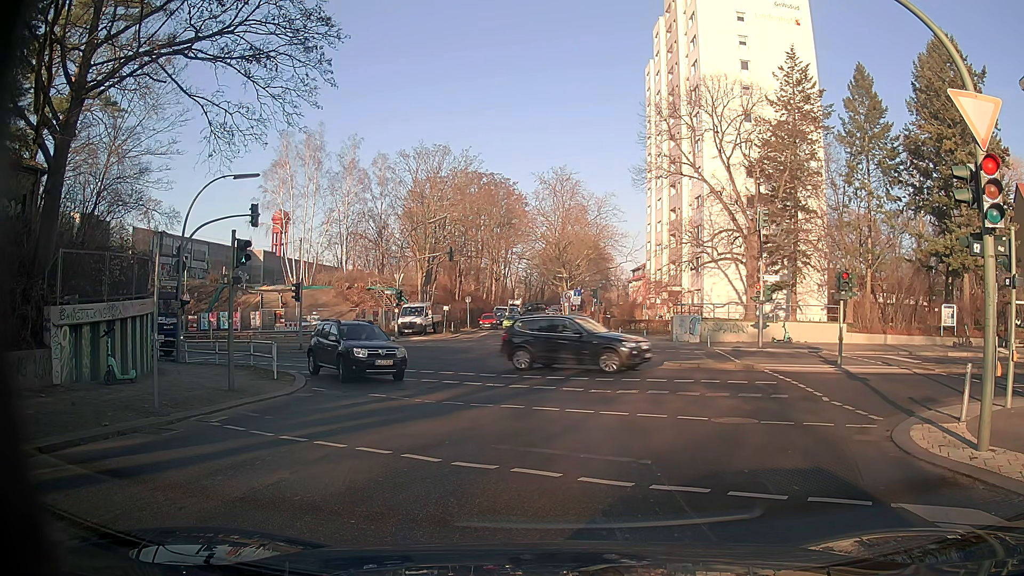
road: tertiary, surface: asphalt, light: Day
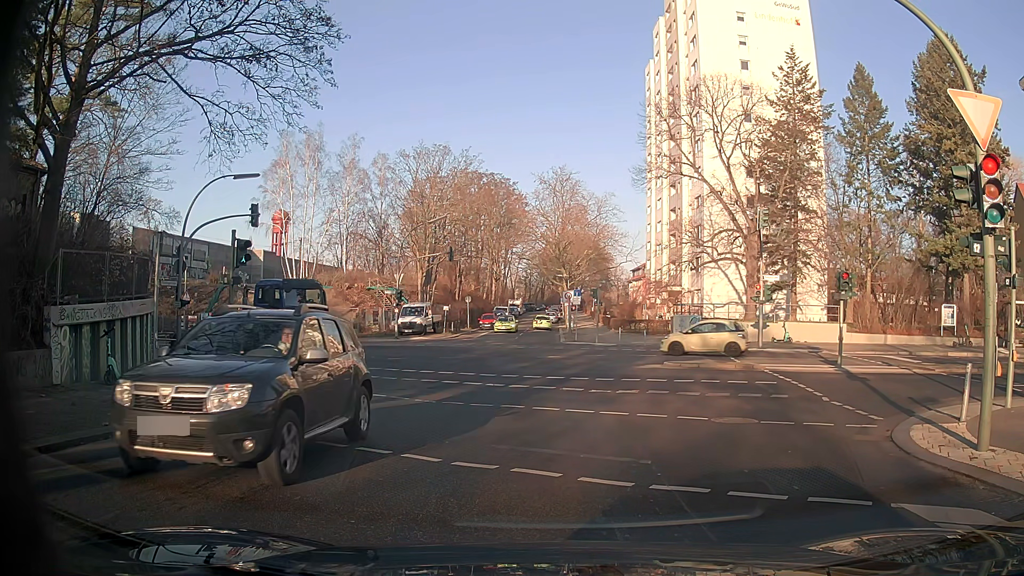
(0.0, 0.0) m; 0°
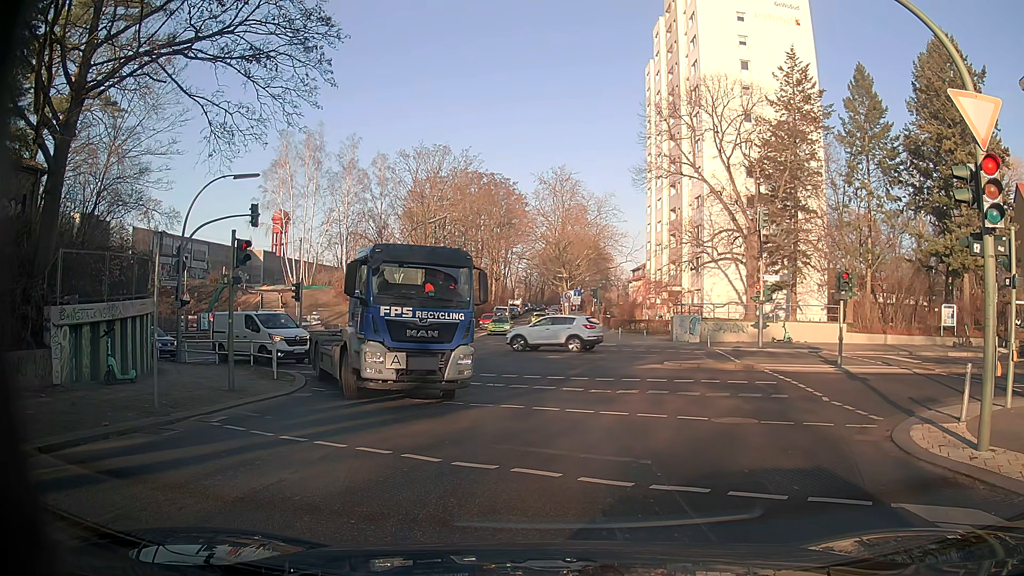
(0.0, 0.0) m; 0°
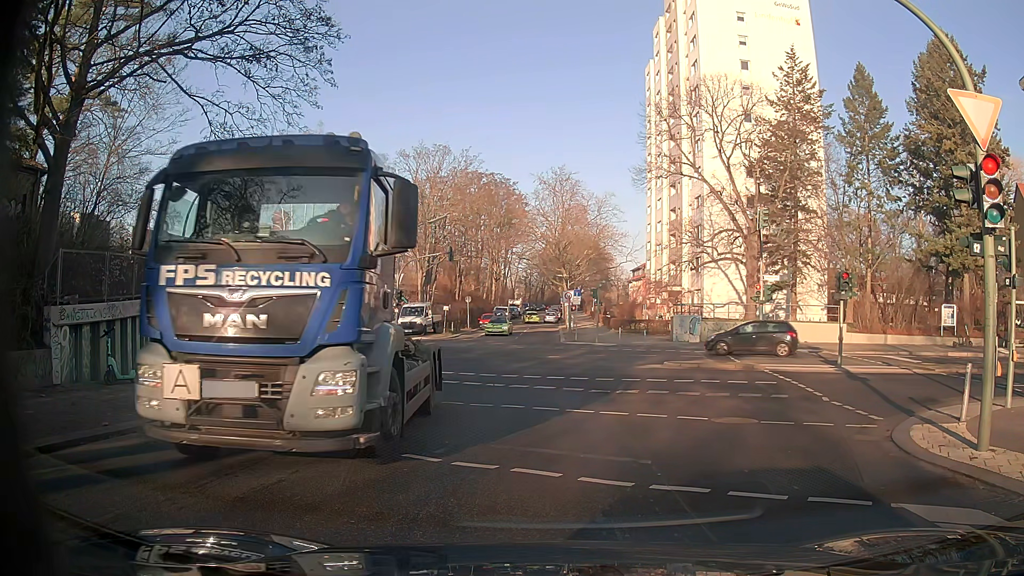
(0.0, 0.0) m; 0°
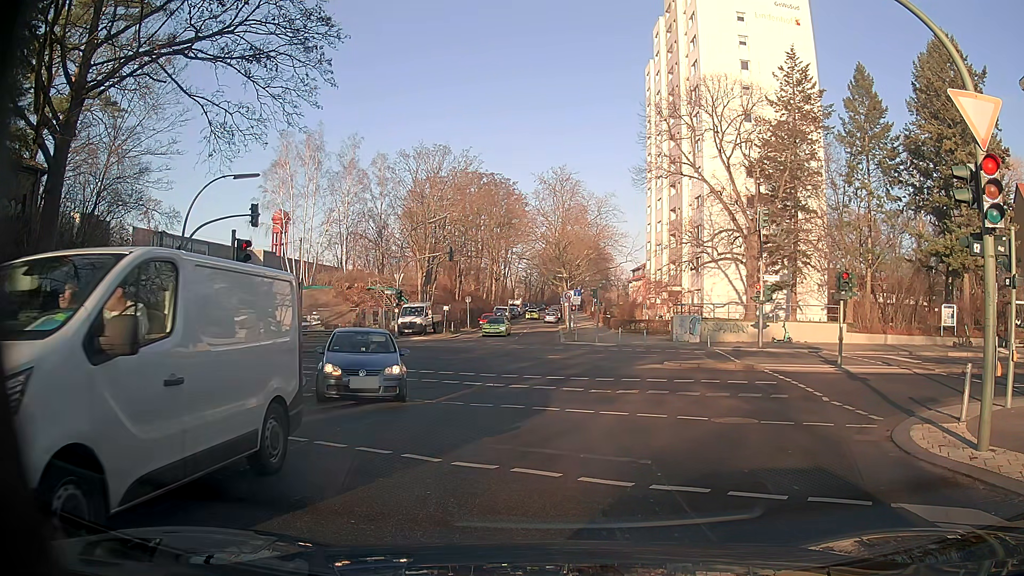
(0.0, 0.0) m; 0°
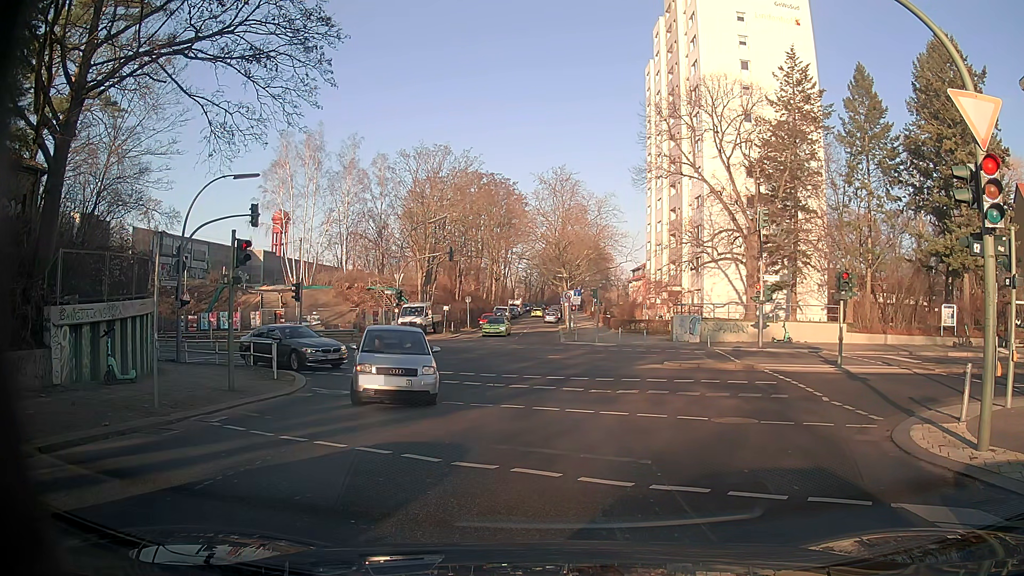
(0.0, 0.0) m; 0°
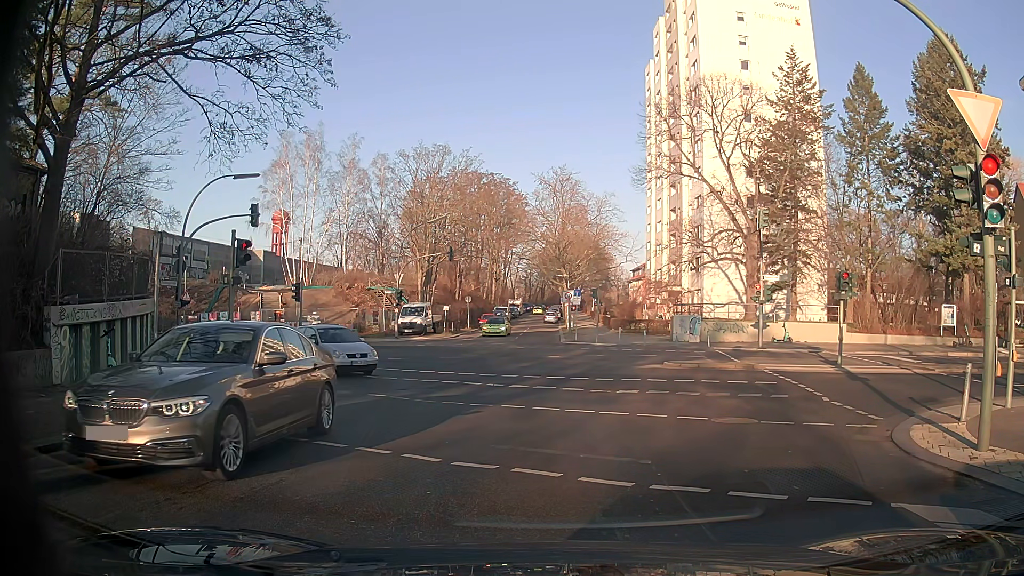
(0.0, 0.0) m; 0°
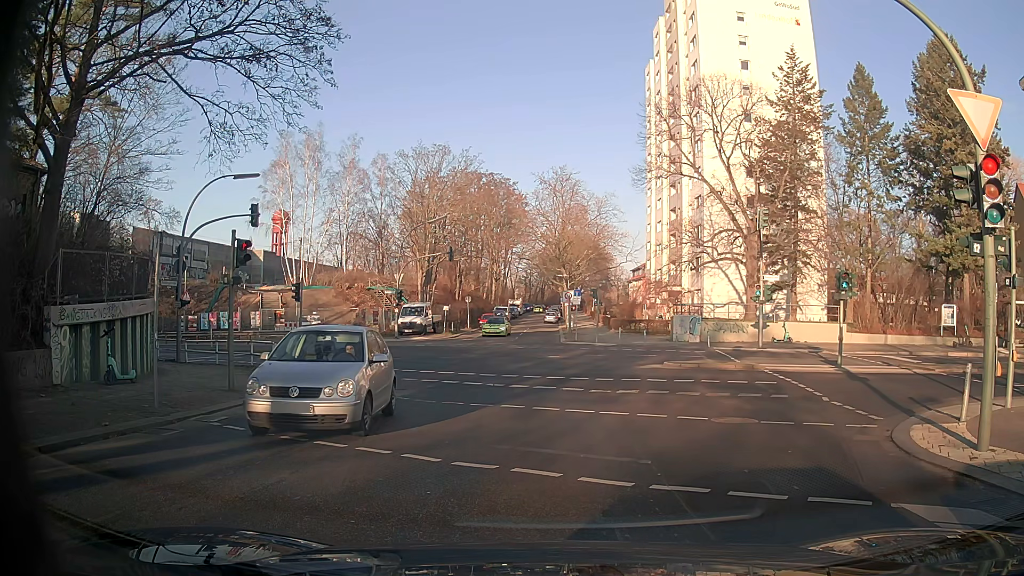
(0.0, 0.0) m; 0°
(0, +10) (-1, +20) (-3, +30) (-10, +37) (-19, +40) (-29, +42) (-39, +44) (-49, +45) (-59, +46) (-69, +46) m
